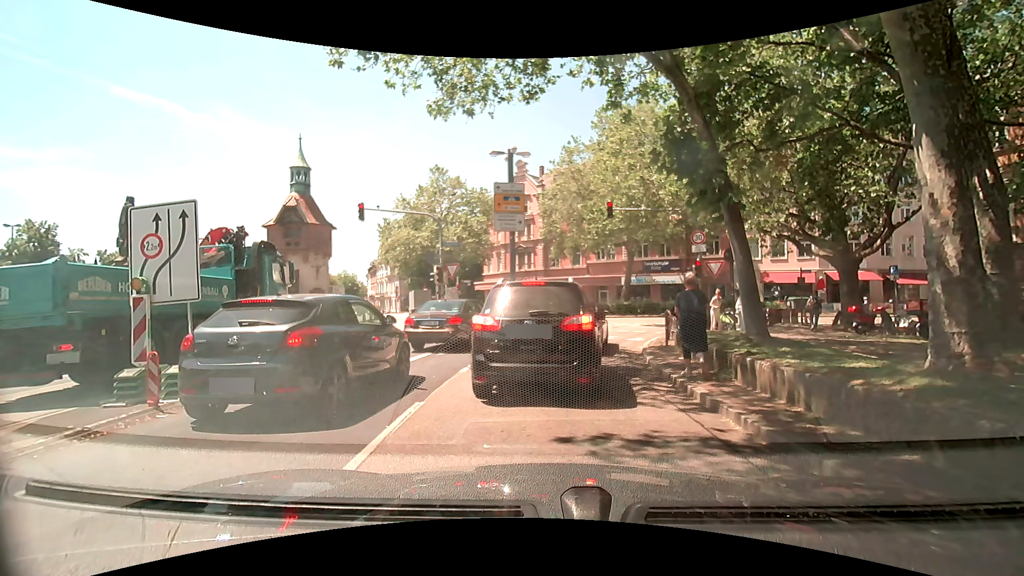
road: primary_link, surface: asphalt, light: Day
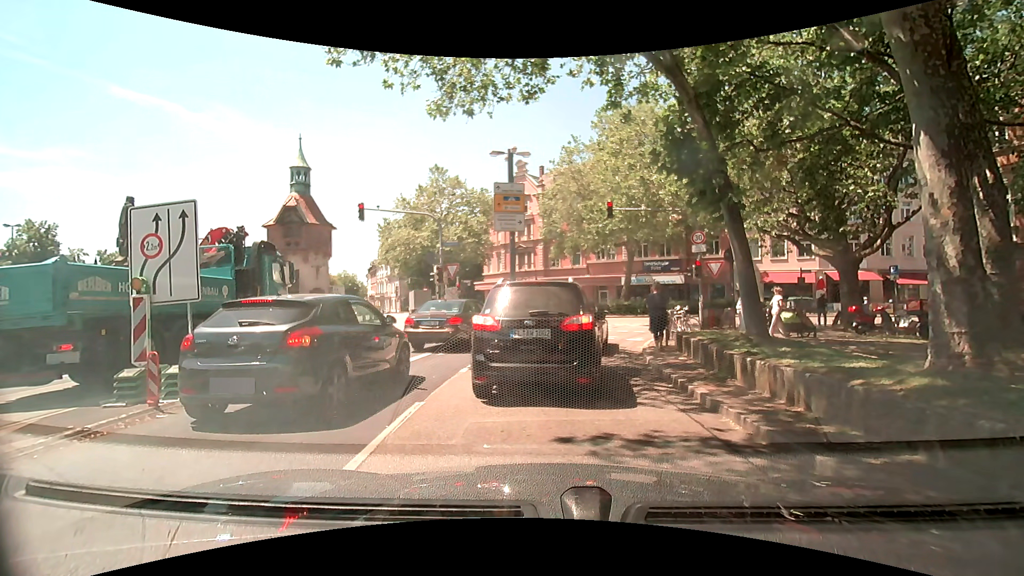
(0.0, 0.0) m; 0°
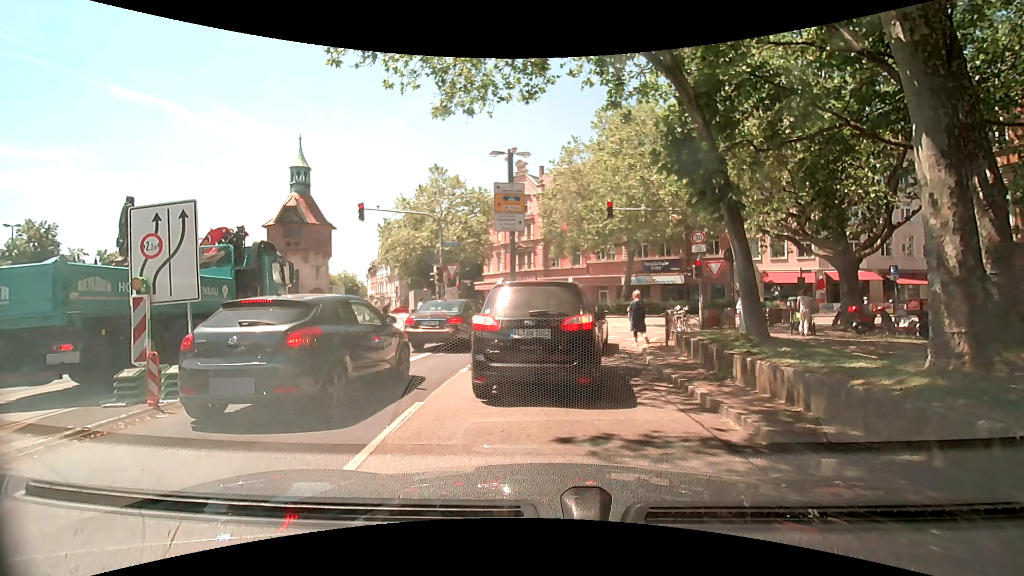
(0.0, 0.0) m; 0°
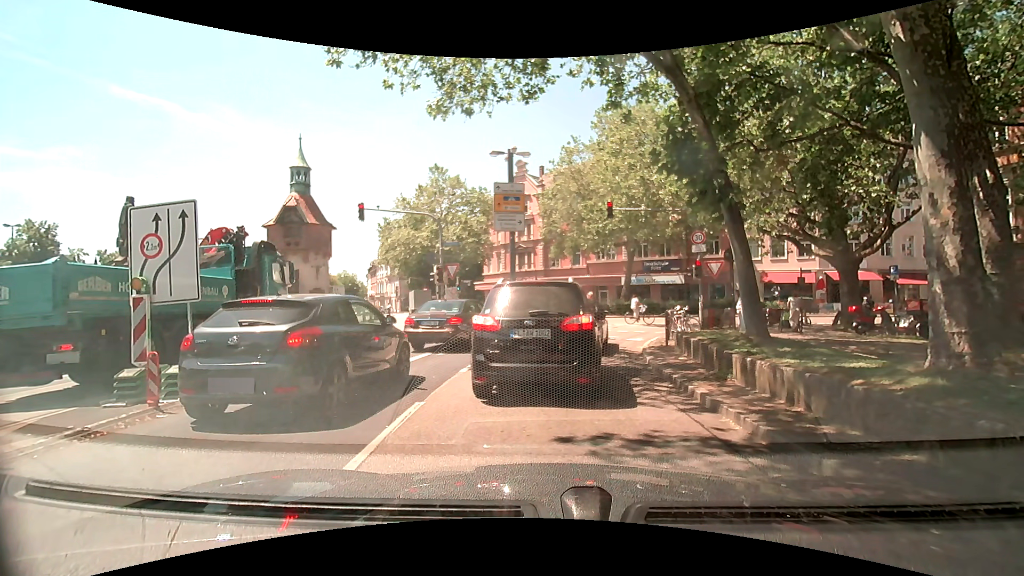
(0.0, 0.0) m; 0°
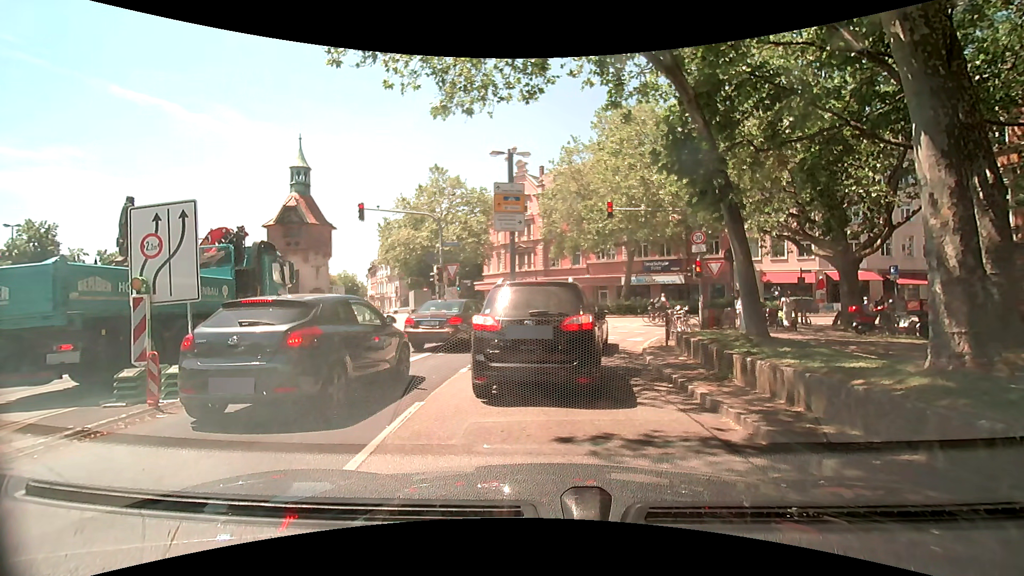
(0.0, 0.0) m; 0°
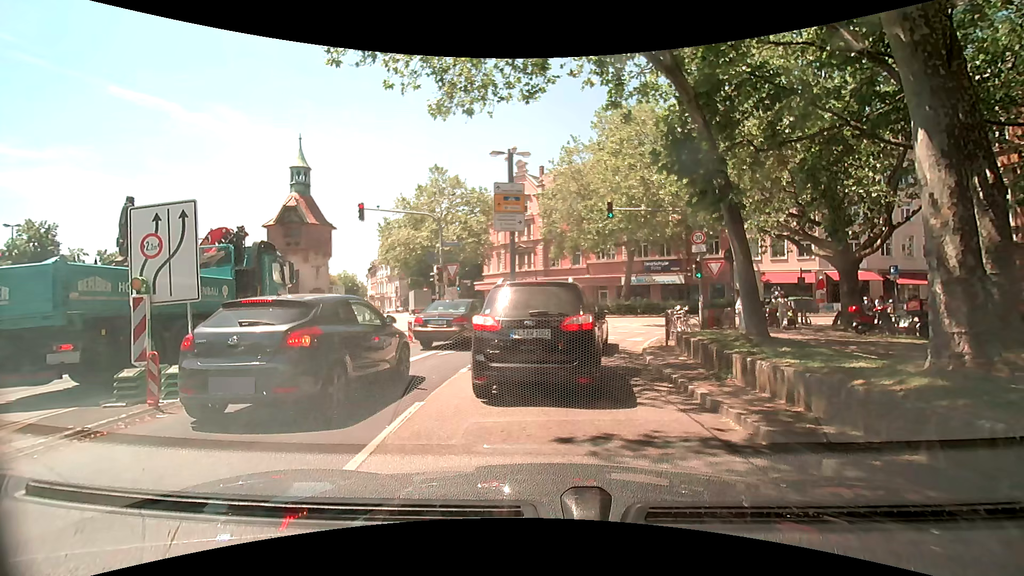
(0.0, 0.0) m; 0°
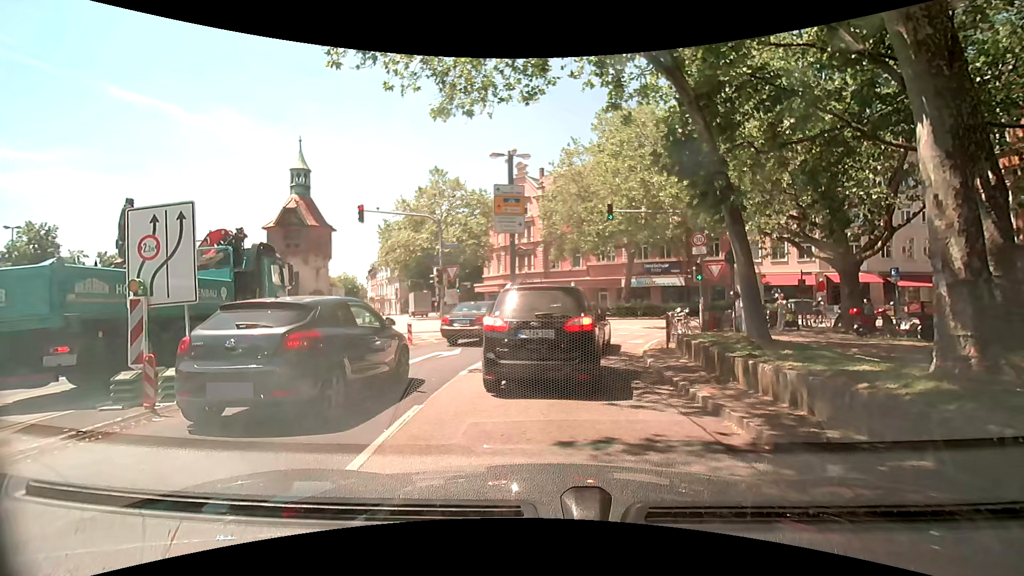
(0.0, +0.1) m; 0°
